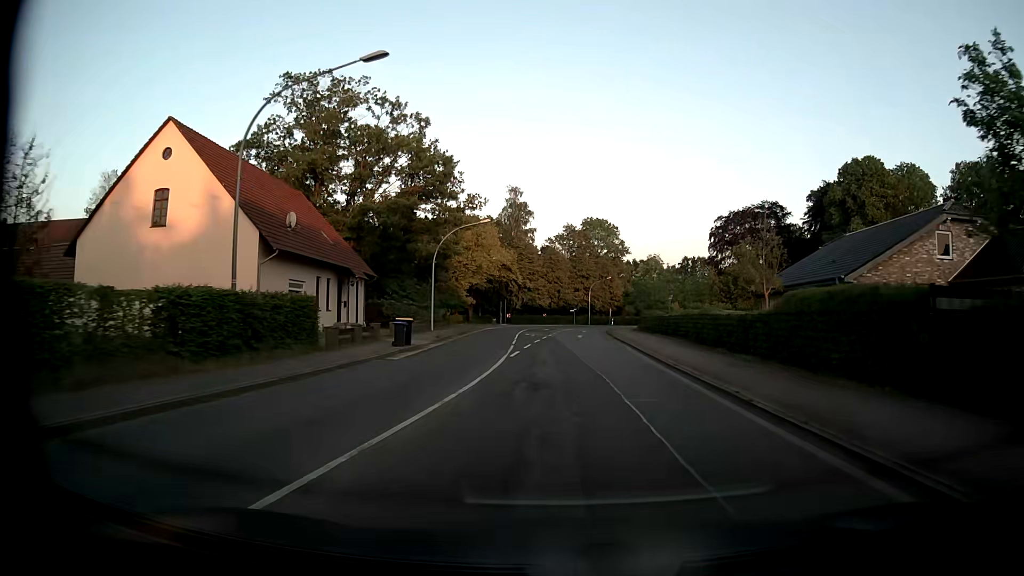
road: secondary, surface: asphalt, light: Day
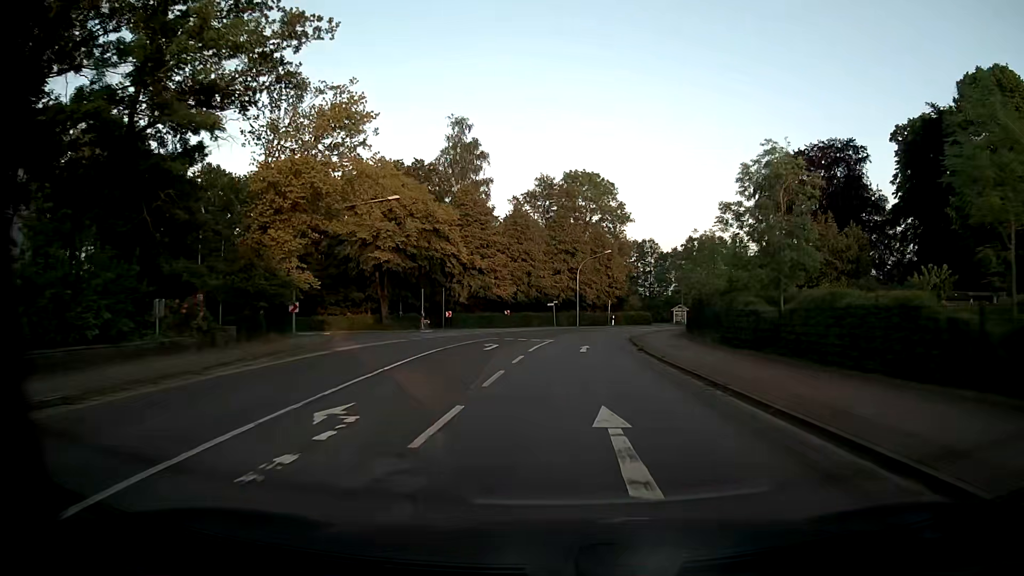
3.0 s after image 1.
(+0.7, +38.8) m; +2°
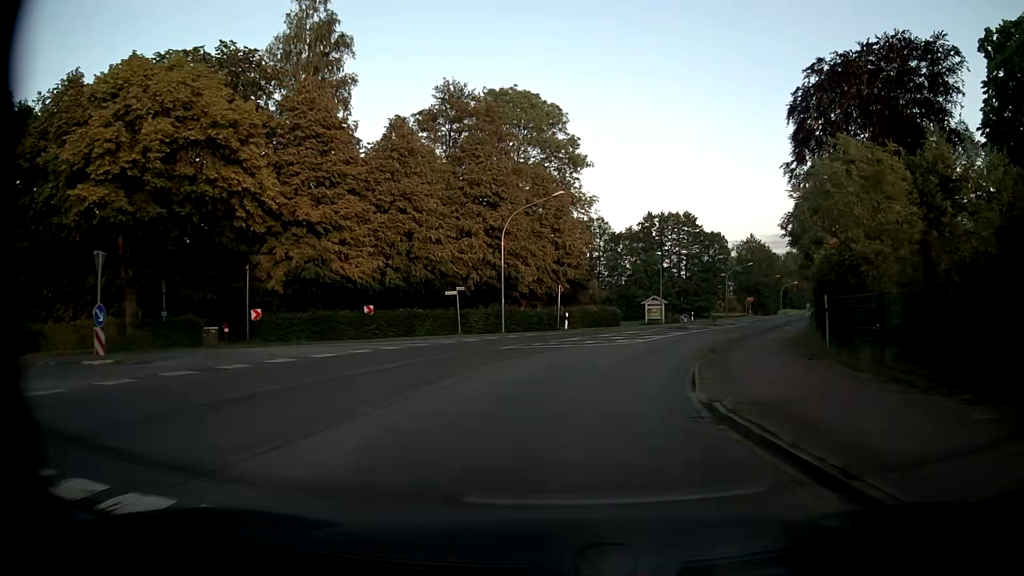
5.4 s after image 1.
(+1.2, +31.2) m; +5°
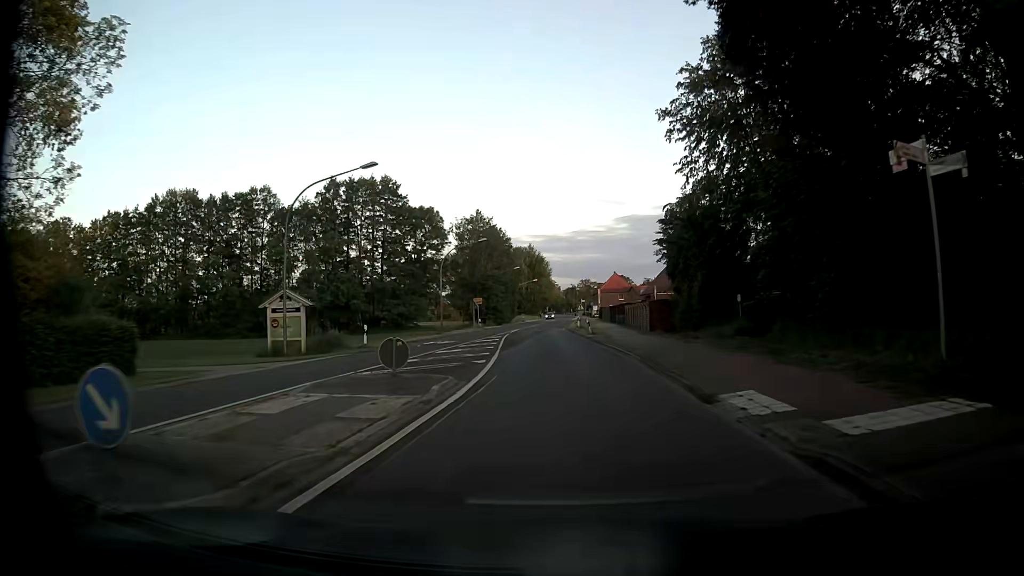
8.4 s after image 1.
(+8.8, +37.4) m; +25°
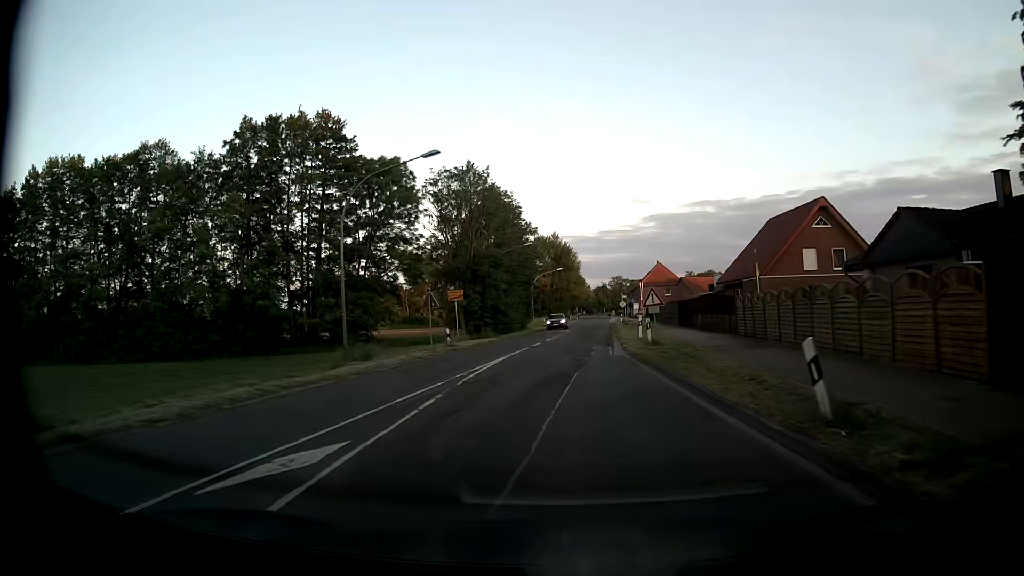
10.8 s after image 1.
(-0.7, +31.1) m; -2°
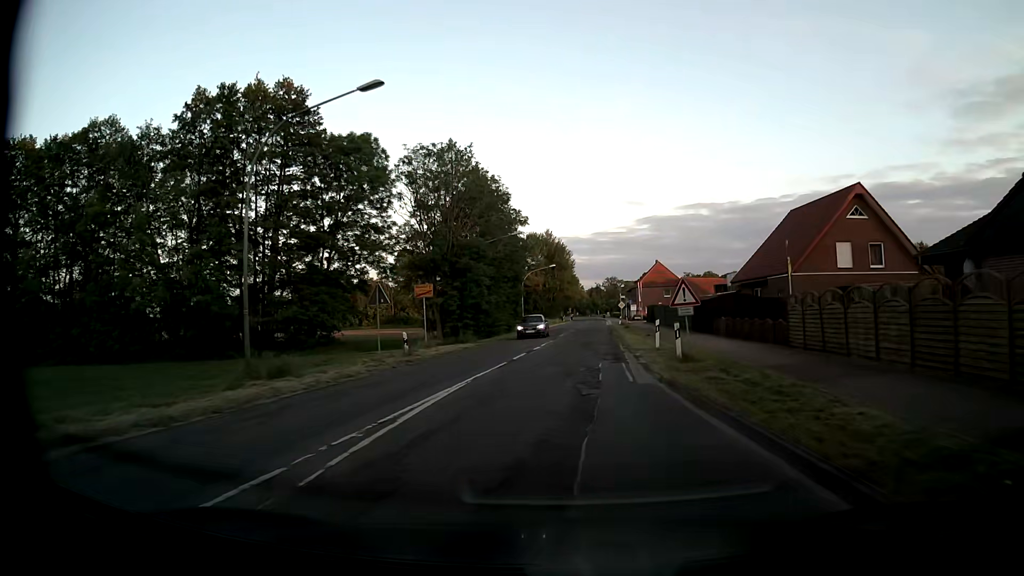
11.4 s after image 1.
(0.0, +7.8) m; 0°
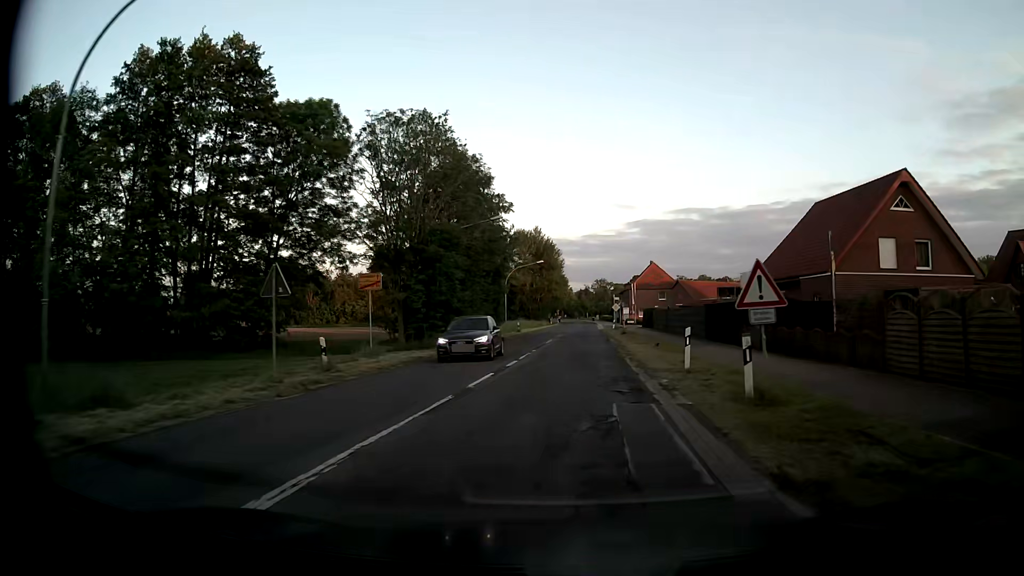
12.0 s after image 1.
(0.0, +7.8) m; +1°
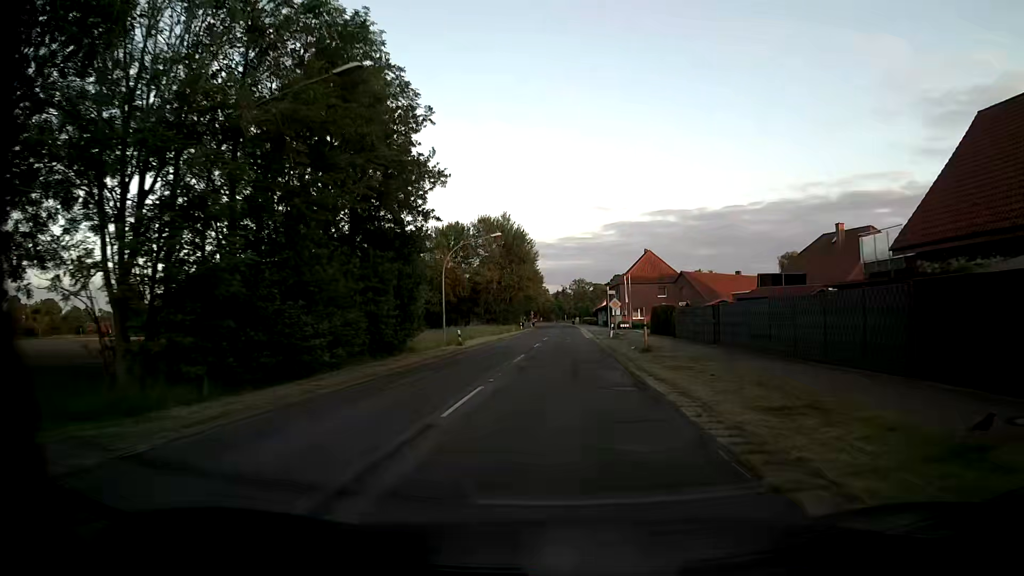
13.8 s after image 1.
(+0.6, +24.9) m; +2°
(0, +10) (0, +20) (0, +30) (0, +40) (0, +50) (+1, +60) (+1, +70) (+1, +80) (+1, +90) (+1, +100) m
